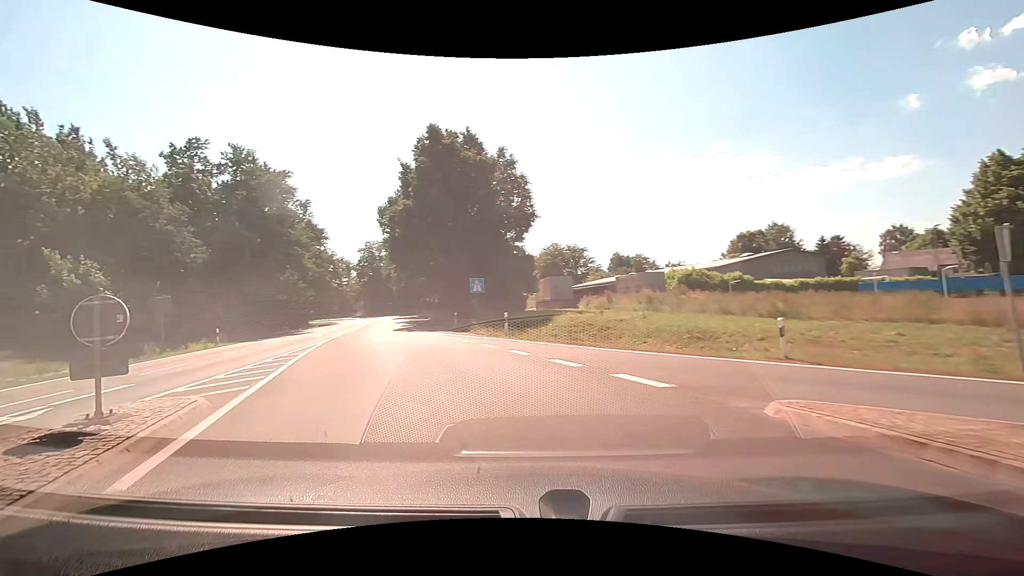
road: motorway_link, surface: asphalt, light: Day
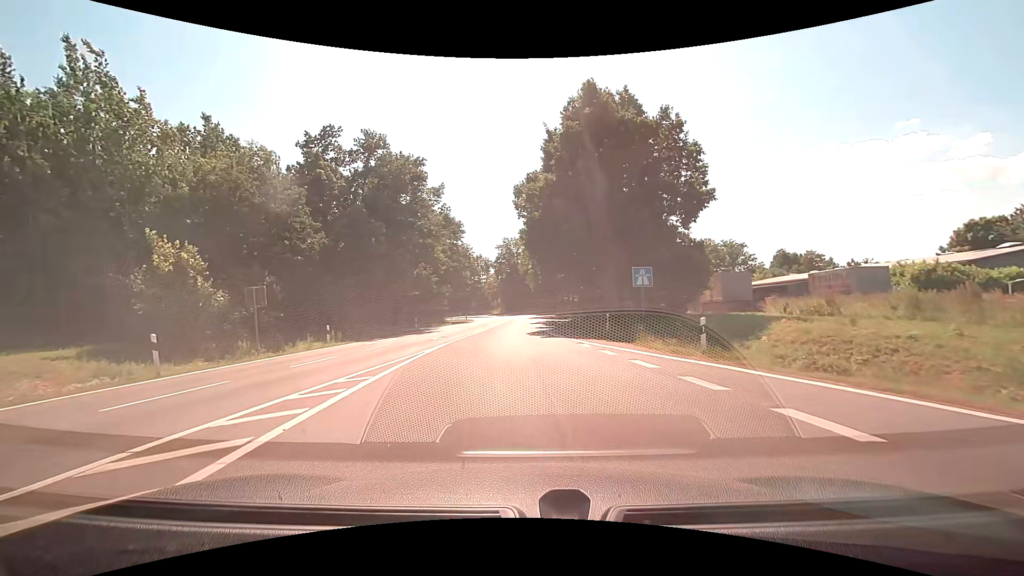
(-1.6, +8.0) m; -17°
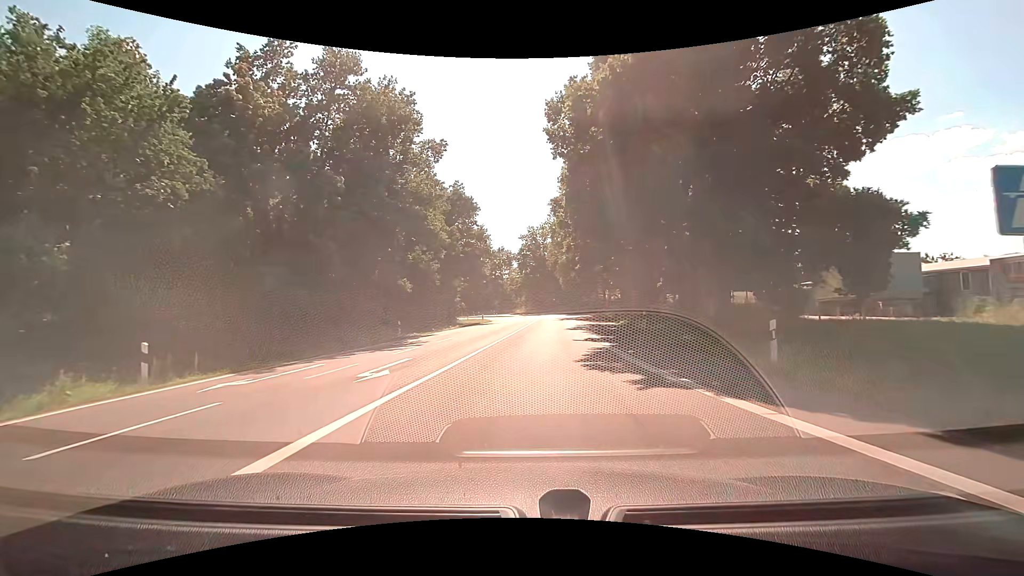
(-0.7, +15.4) m; -3°
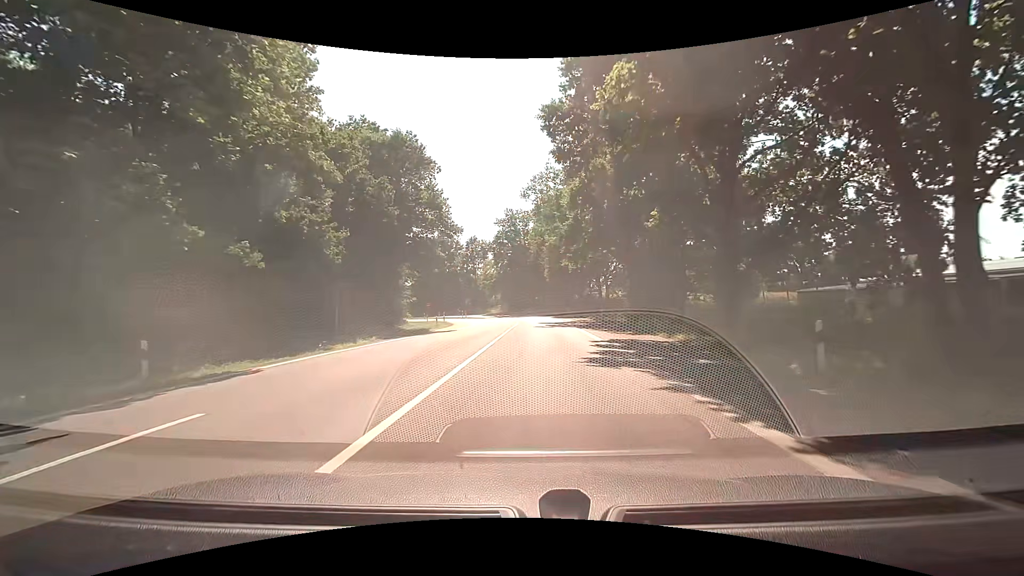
(+0.4, +19.6) m; +2°
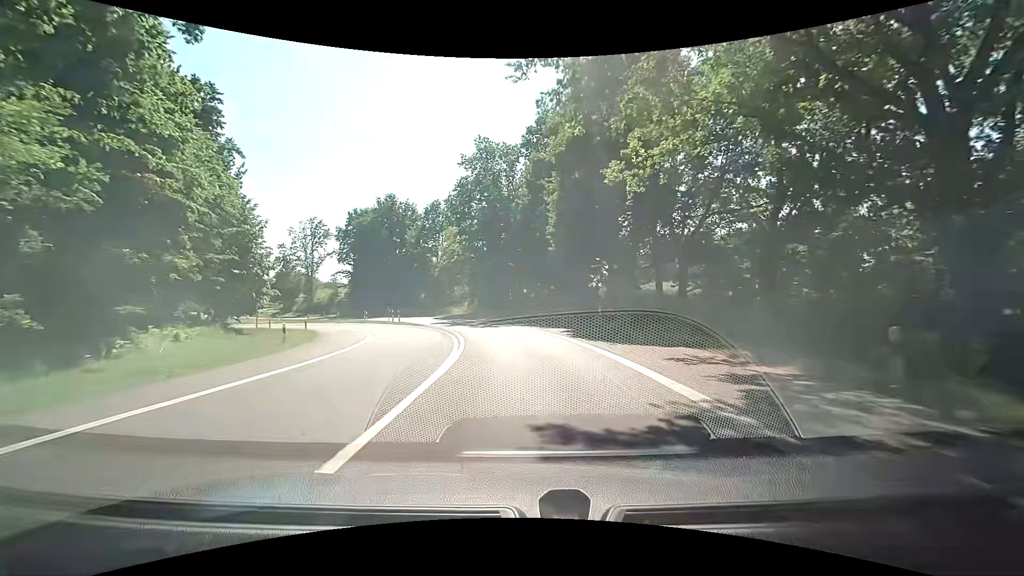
(+0.7, +37.8) m; +2°
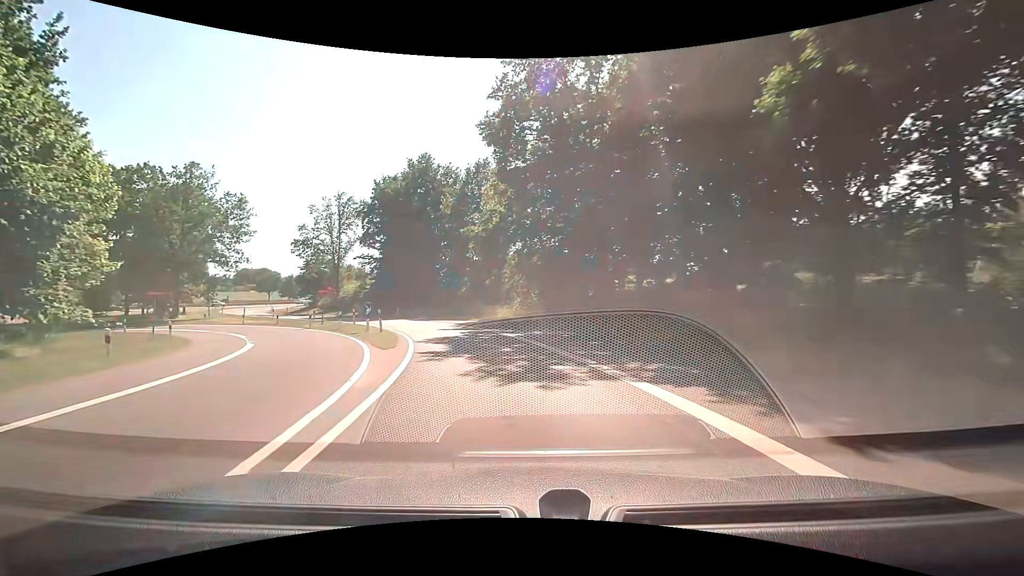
(-1.1, +23.5) m; -7°
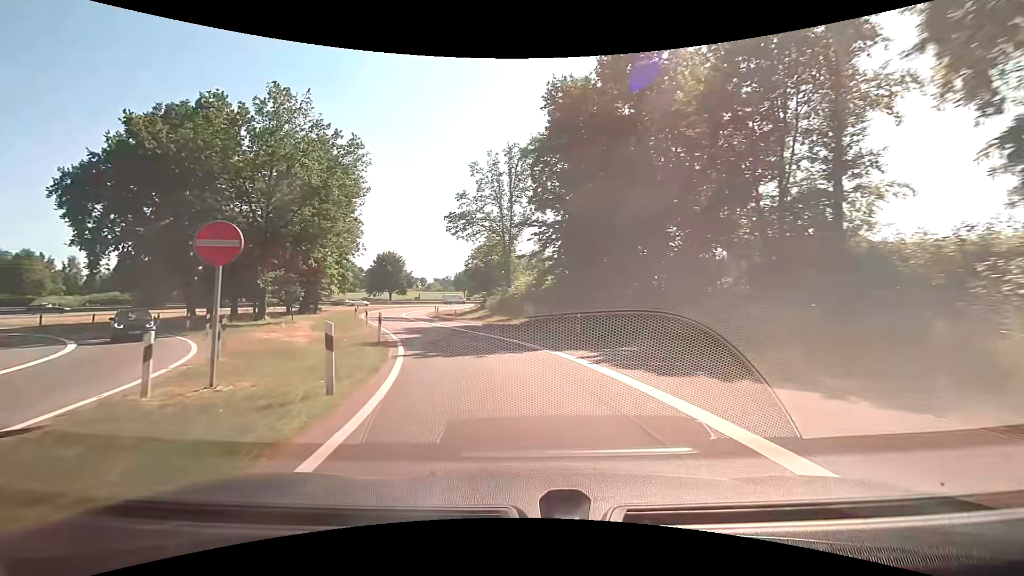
(-6.0, +29.8) m; -23°
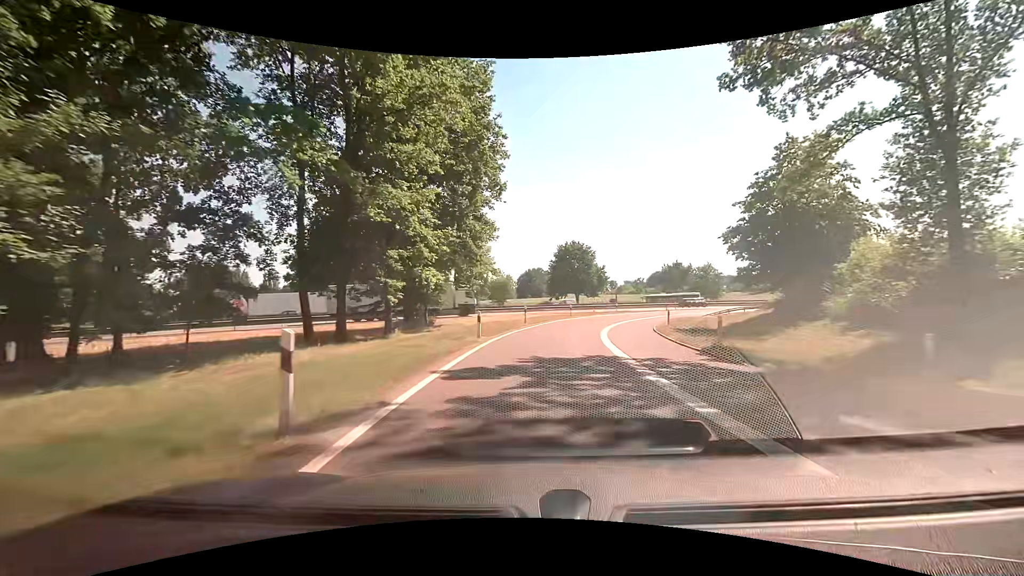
(-9.0, +35.8) m; -22°
(0, +10) (+1, +20) (+2, +30) (+5, +39) (+9, +49) (+14, +57) (+21, +64) (+29, +70) (+38, +76) (+46, +80) m
